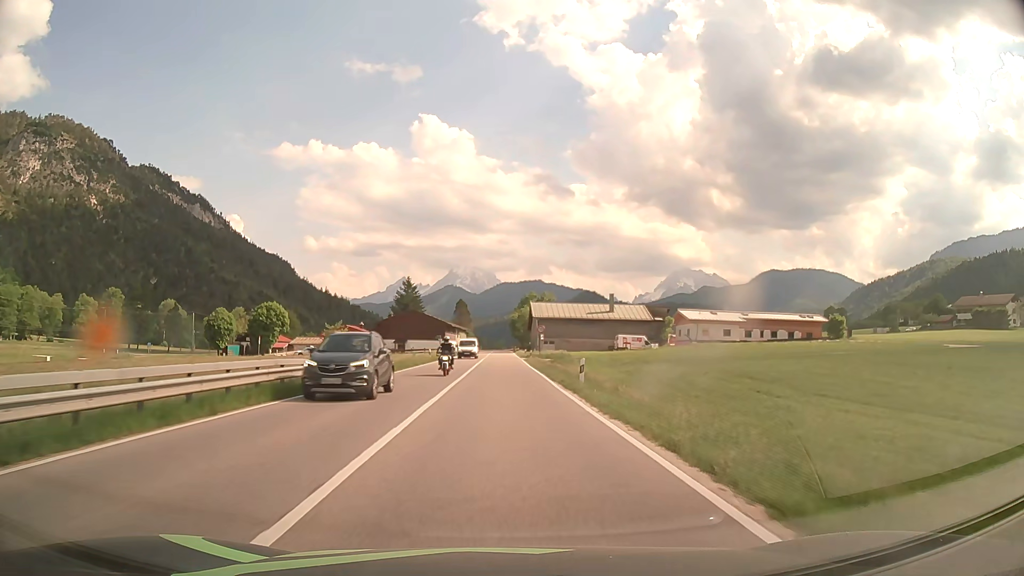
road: primary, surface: asphalt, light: Day
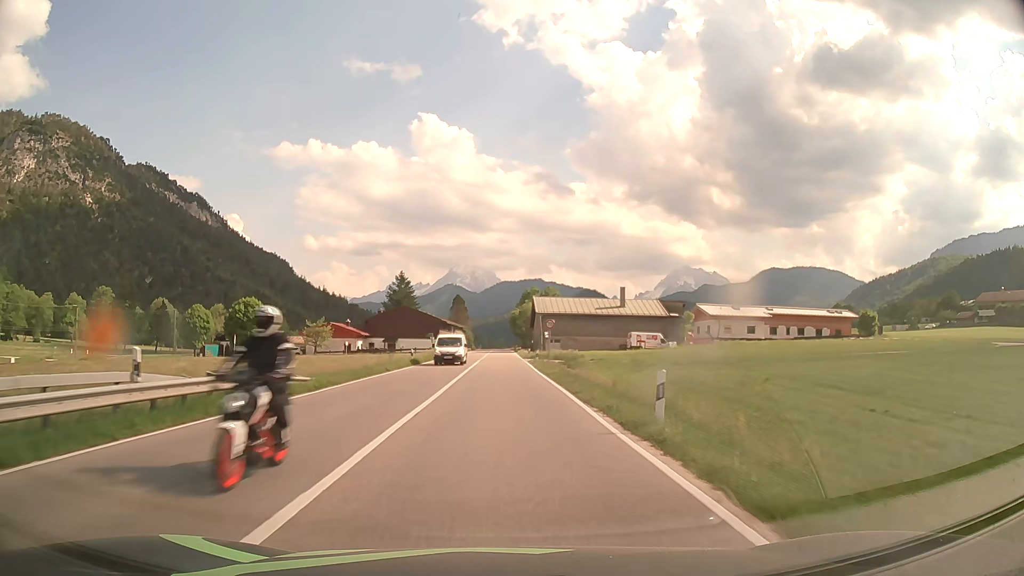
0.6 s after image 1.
(0.0, +10.7) m; 0°
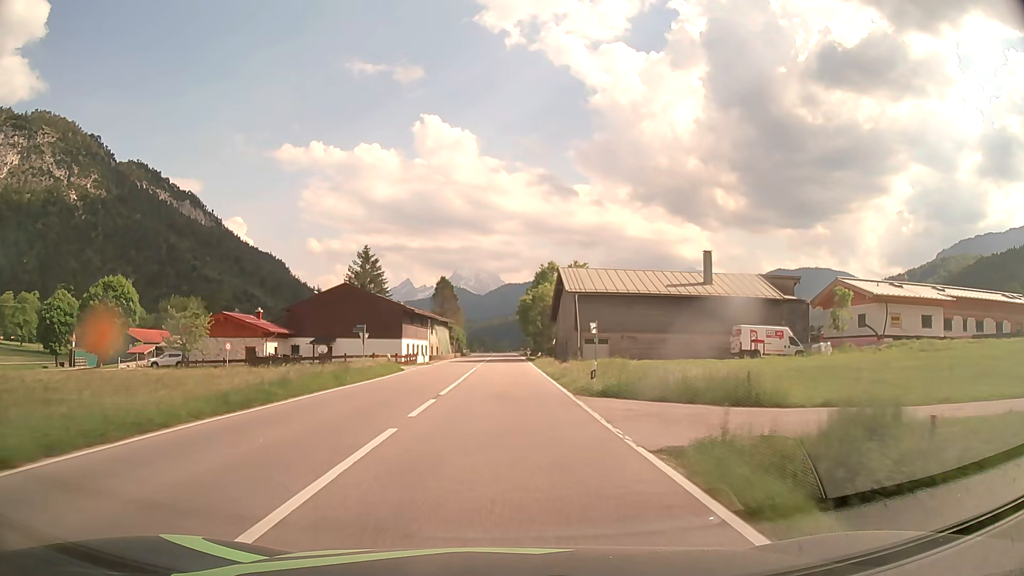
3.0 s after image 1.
(-0.1, +42.9) m; 0°
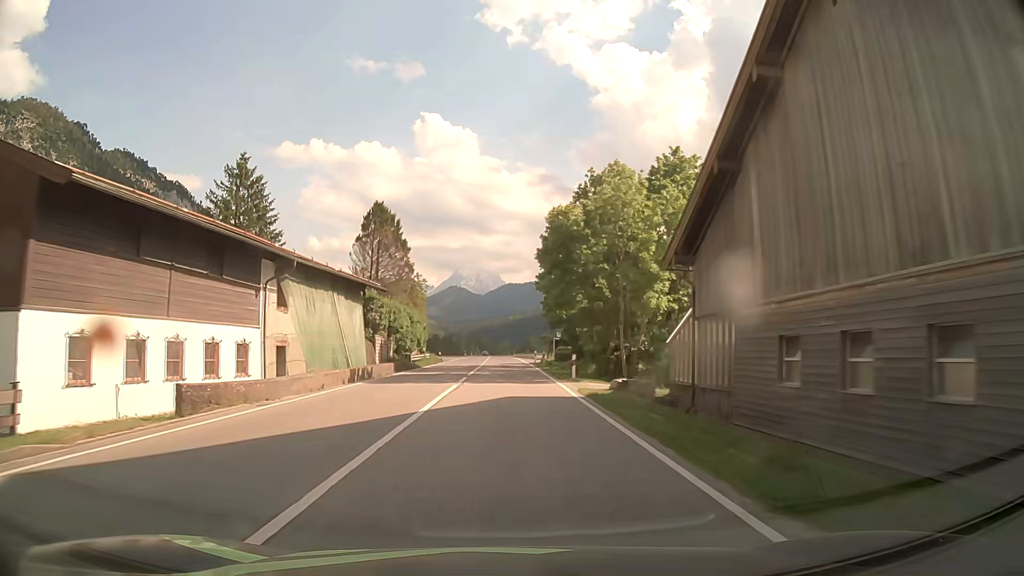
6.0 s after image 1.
(-0.1, +53.7) m; 0°
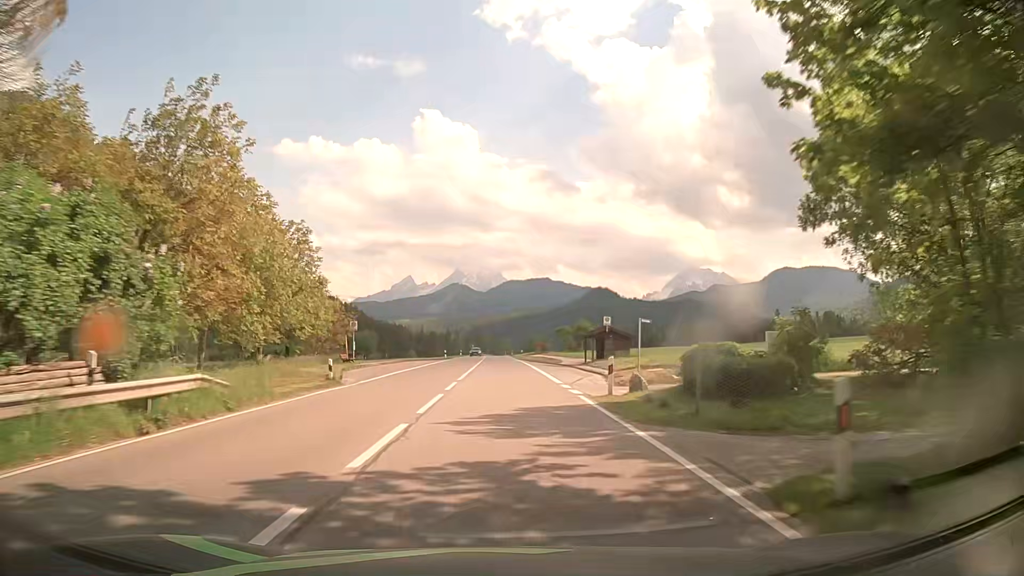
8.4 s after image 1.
(+0.2, +43.0) m; 0°
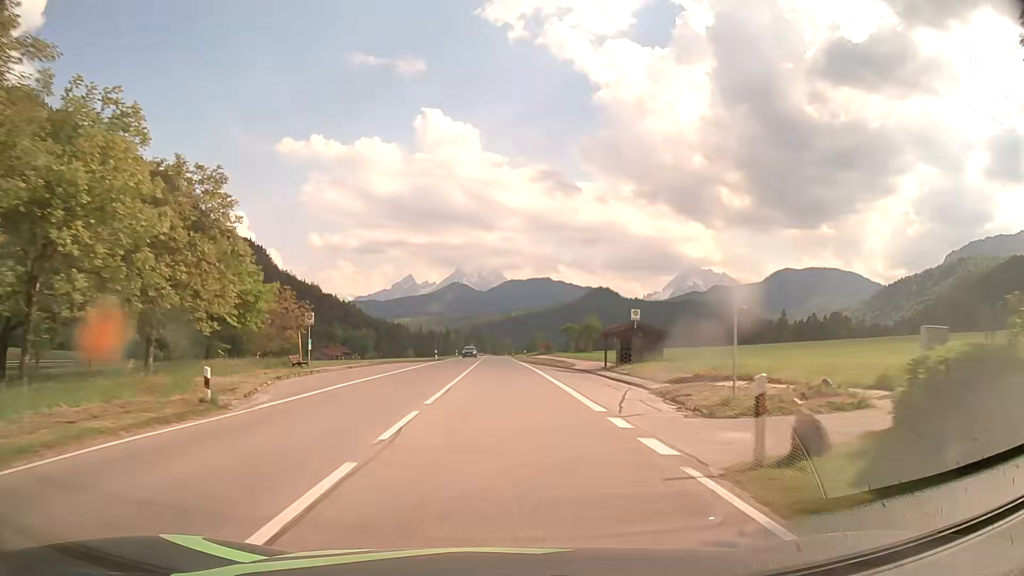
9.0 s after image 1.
(0.0, +10.8) m; 0°
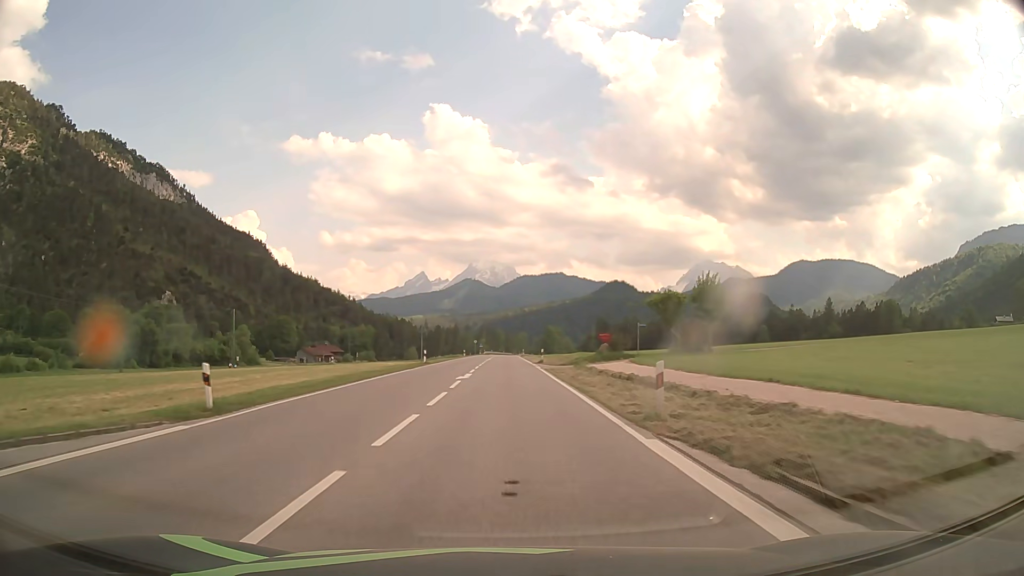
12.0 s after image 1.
(-0.4, +54.0) m; -1°
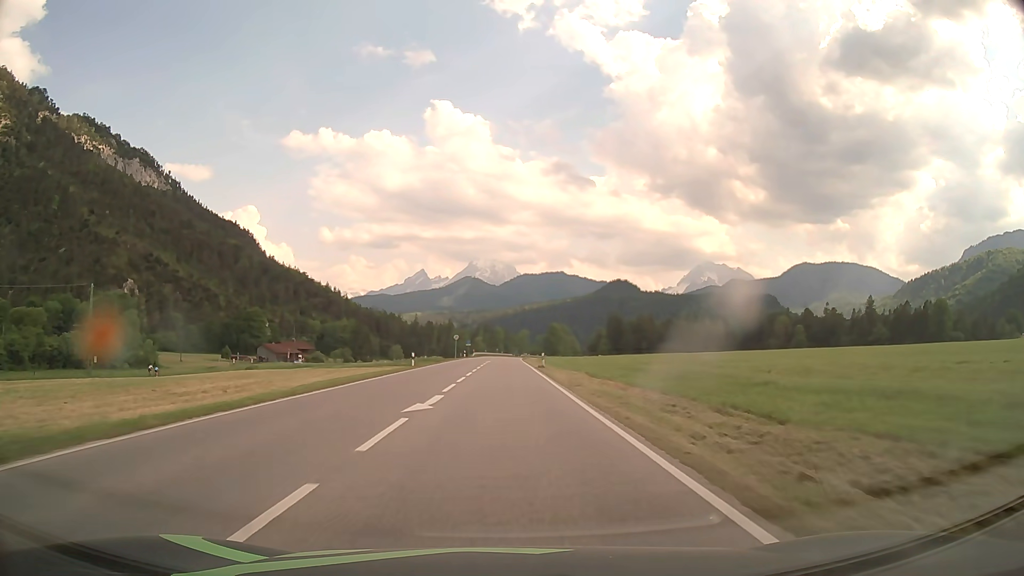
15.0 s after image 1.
(+0.1, +54.0) m; 0°
(0, +10) (0, +20) (0, +30) (0, +40) (0, +50) (0, +60) (0, +70) (0, +80) (+1, +90) (+1, +100) m
